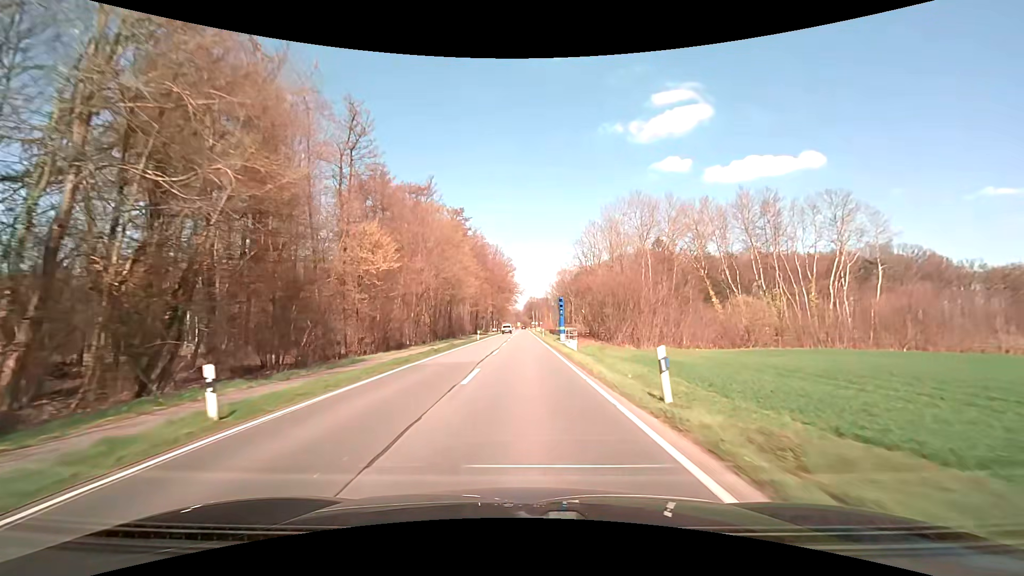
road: primary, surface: asphalt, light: Day
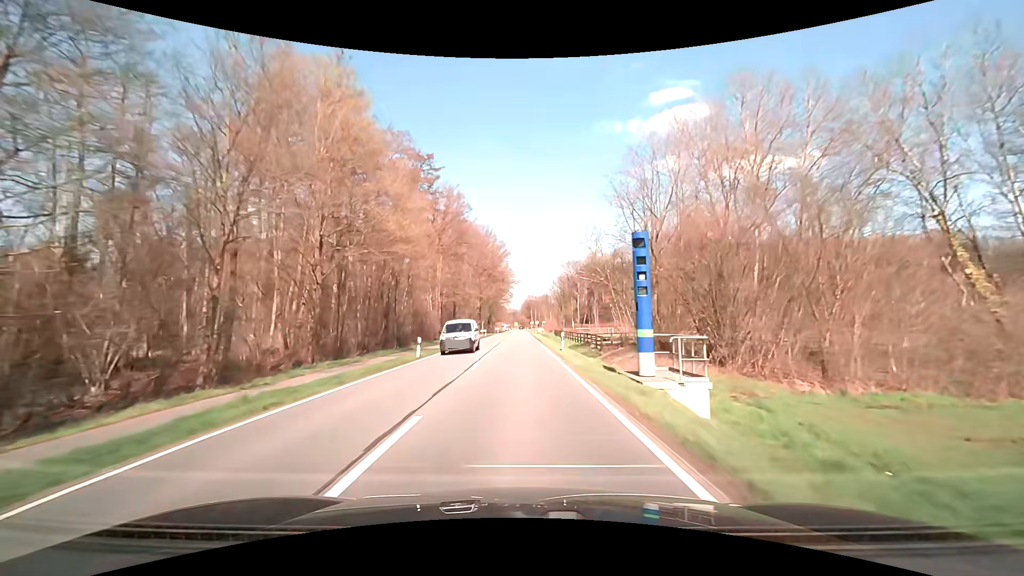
(0.0, +32.2) m; 0°
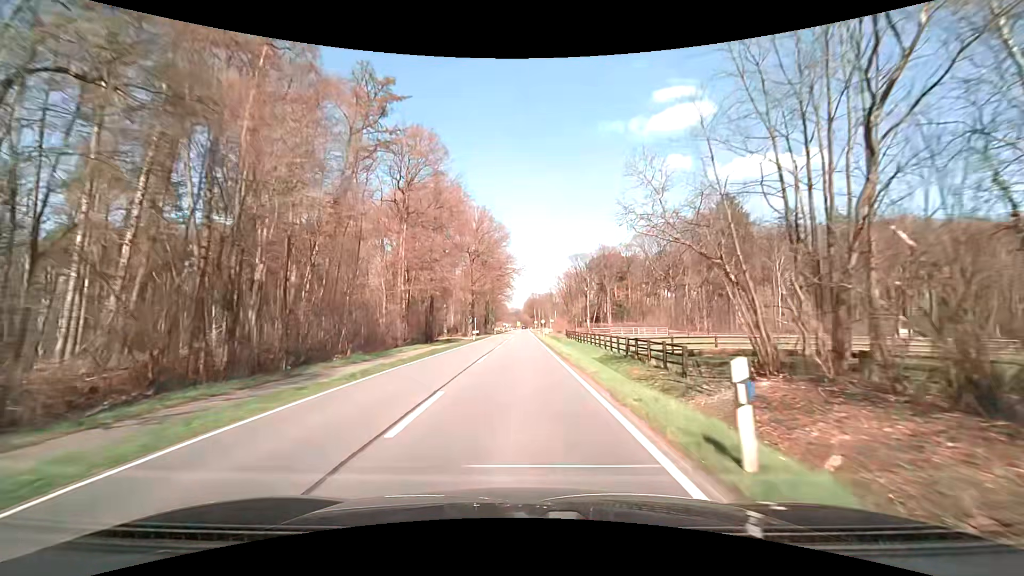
(0.0, +21.5) m; 0°
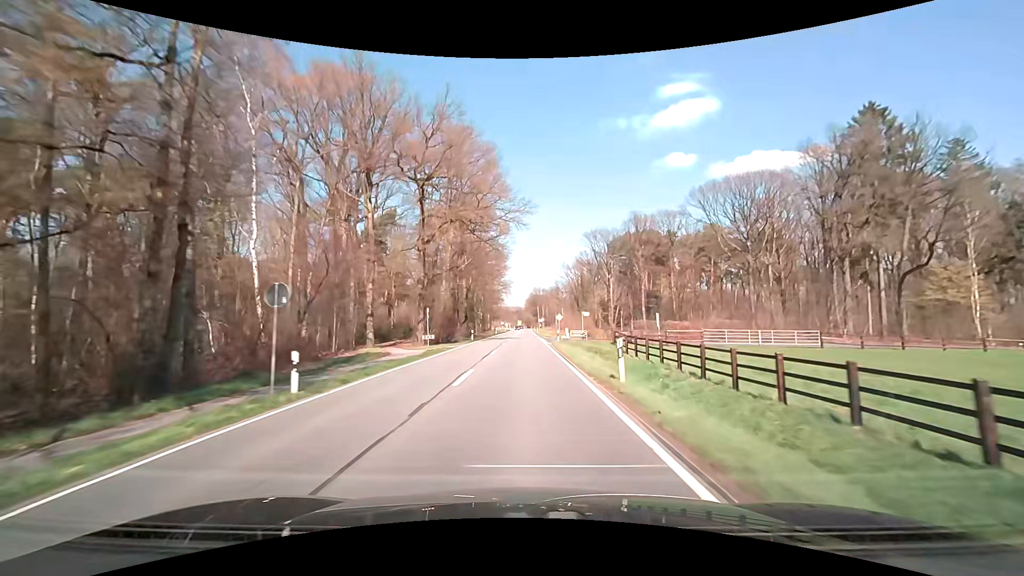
(-0.1, +43.0) m; 0°
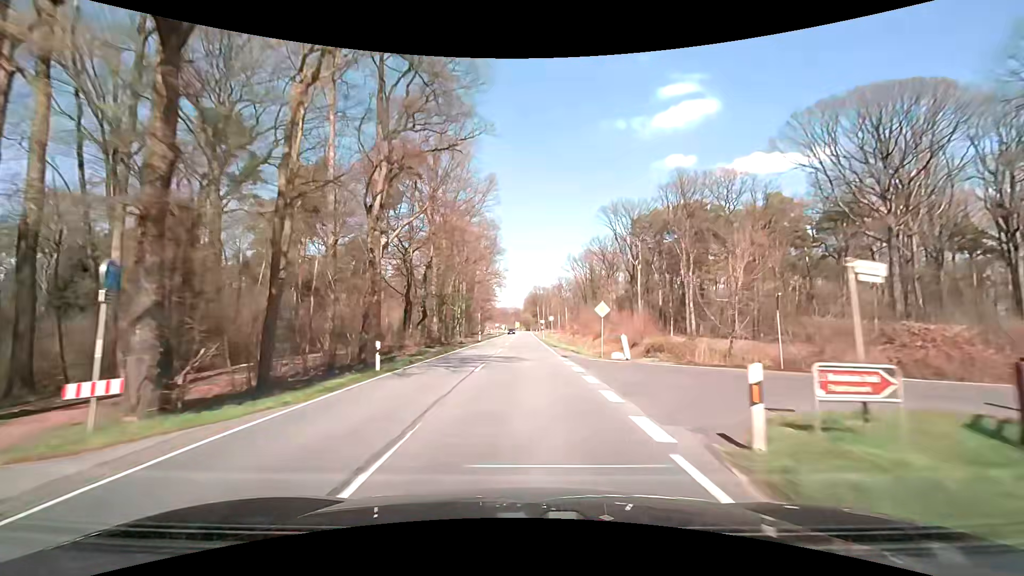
(0.0, +32.2) m; 0°
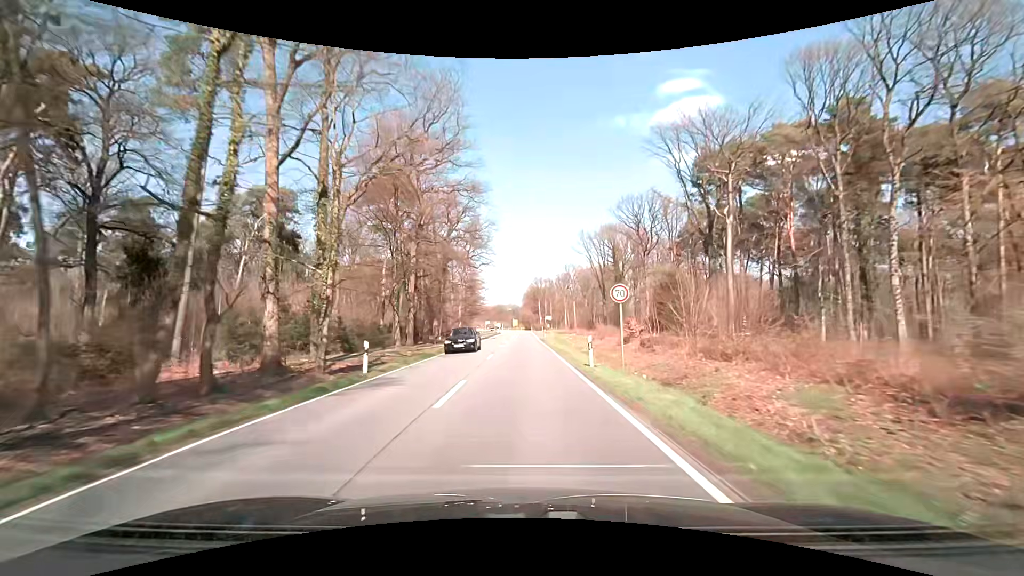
(+0.1, +42.9) m; 0°
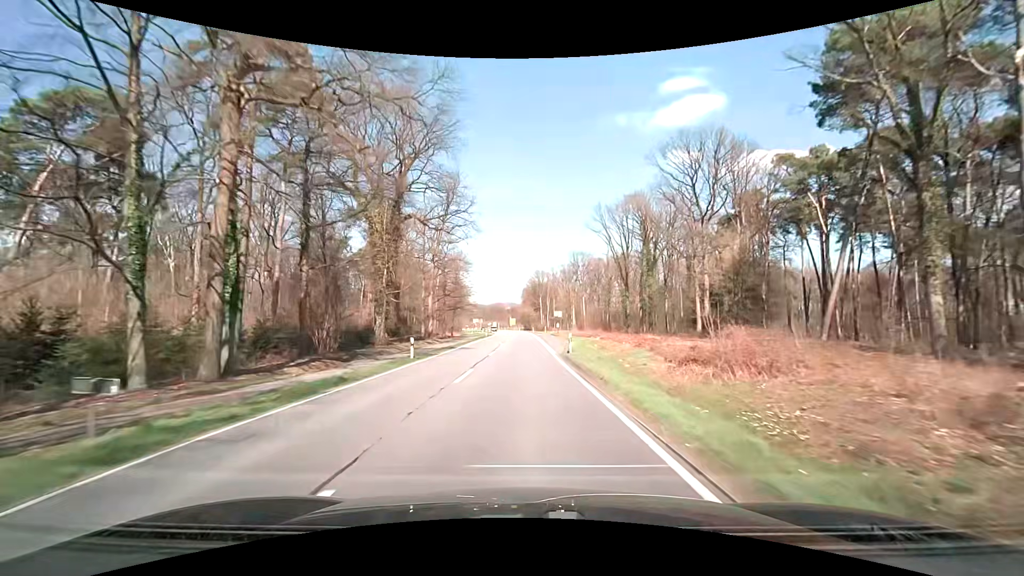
(+0.2, +32.2) m; 0°
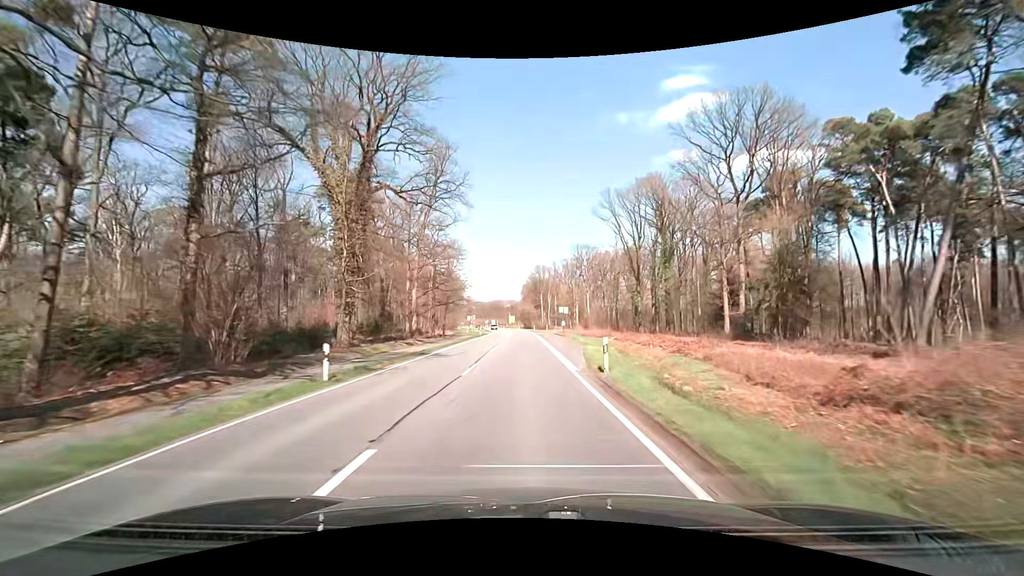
(0.0, +10.7) m; 0°
(0, +10) (0, +20) (0, +30) (0, +40) (0, +50) (0, +60) (0, +70) (0, +80) (-1, +90) (-1, +100) m
